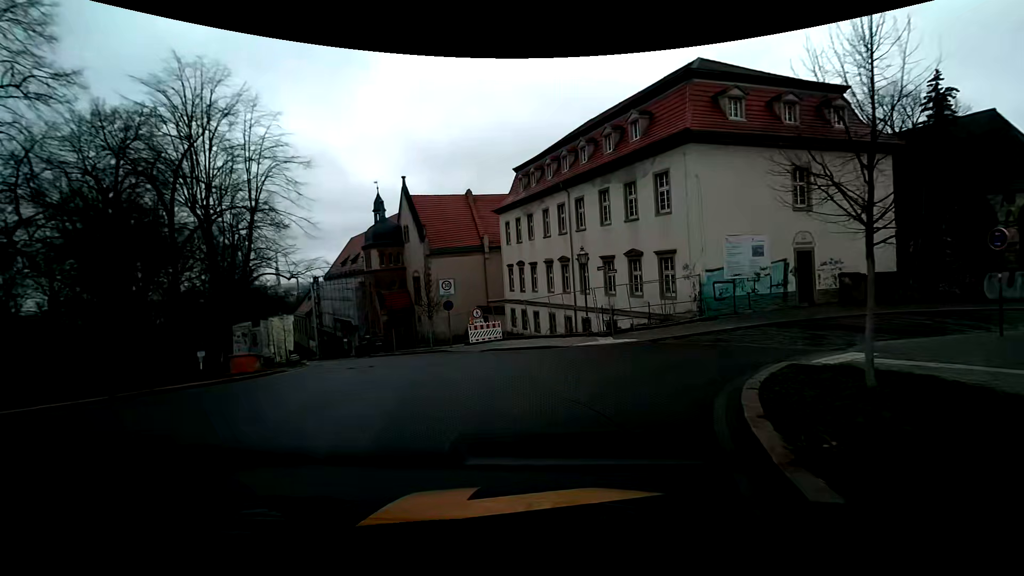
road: residential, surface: asphalt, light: Day
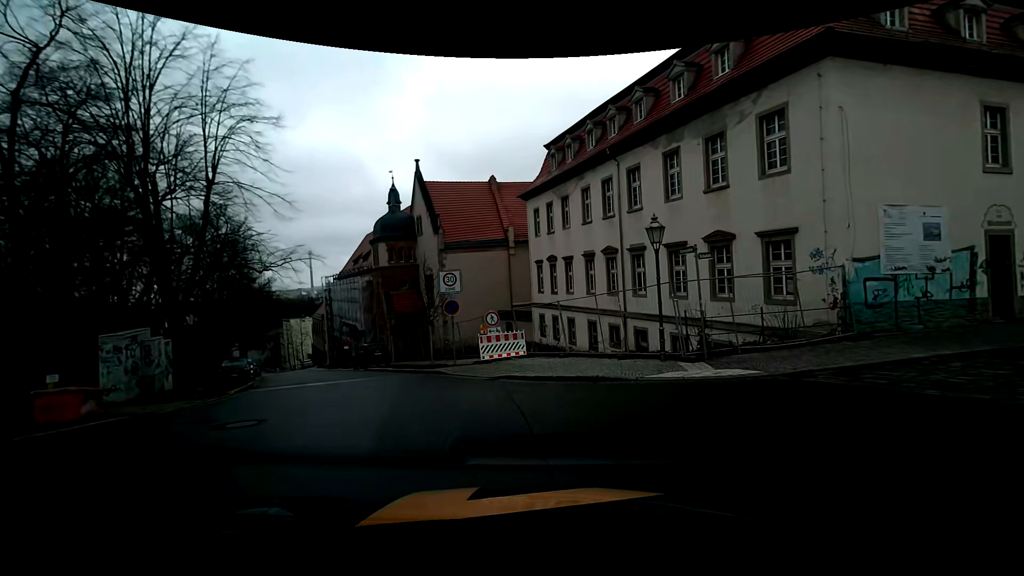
(-0.2, +7.4) m; -3°
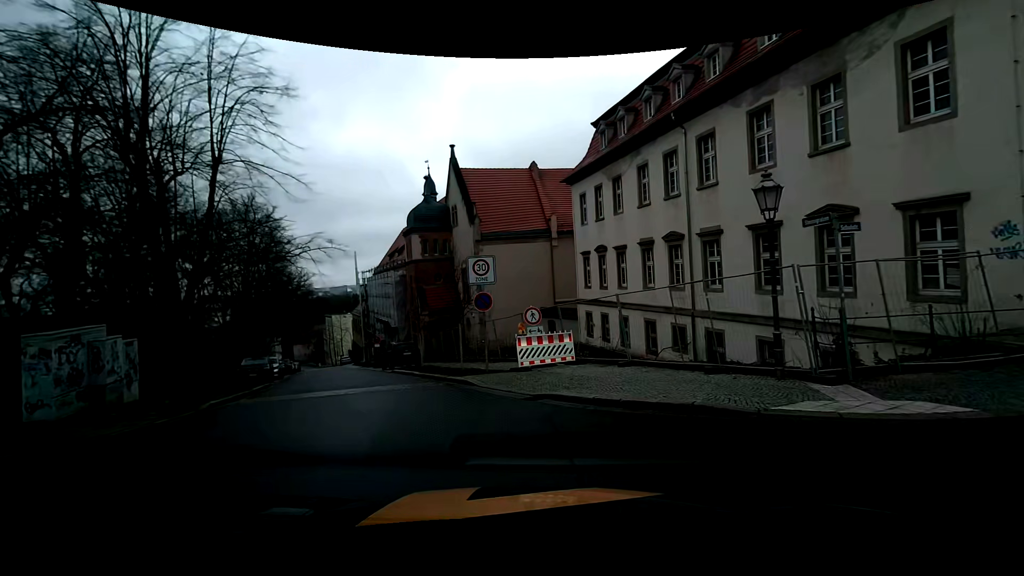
(-0.2, +3.5) m; -6°
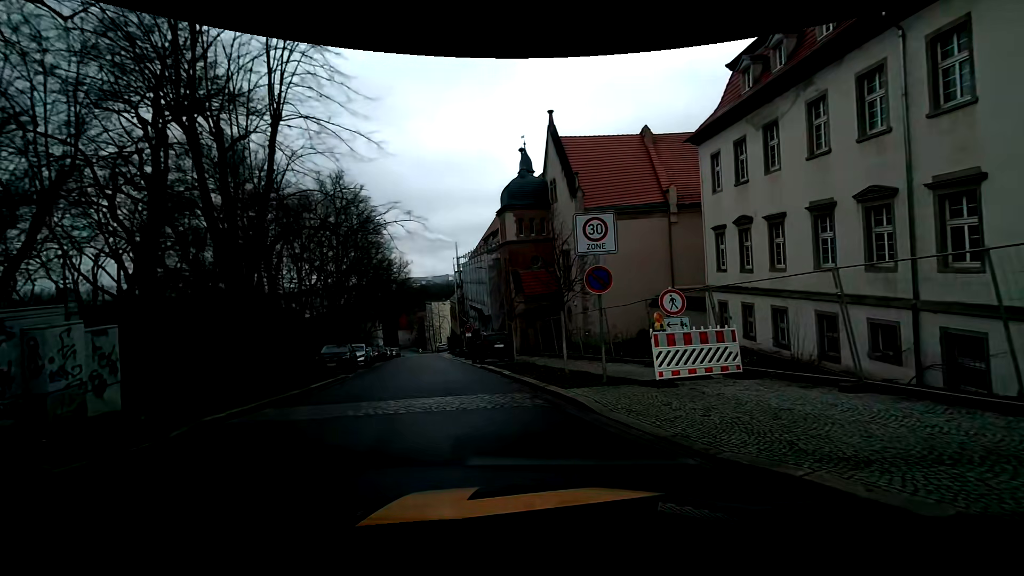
(-0.5, +5.0) m; -10°
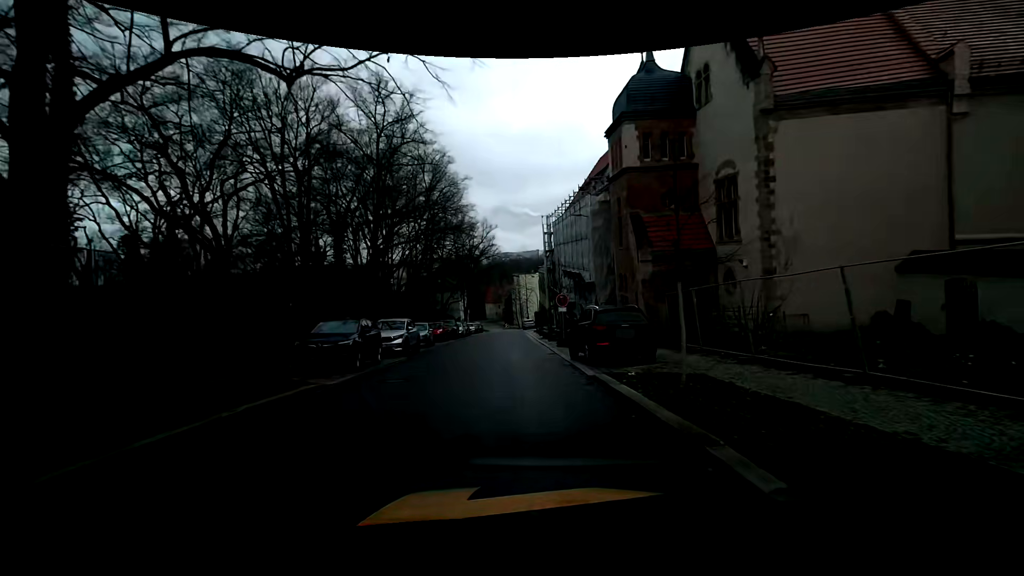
(-1.5, +12.6) m; -10°
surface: sett
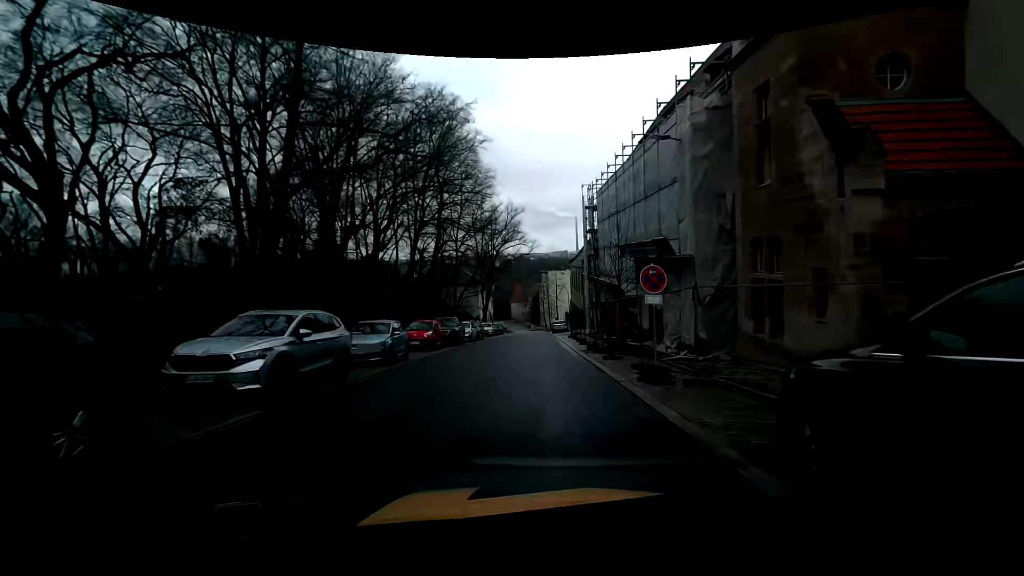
(-0.3, +13.1) m; -2°
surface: asphalt
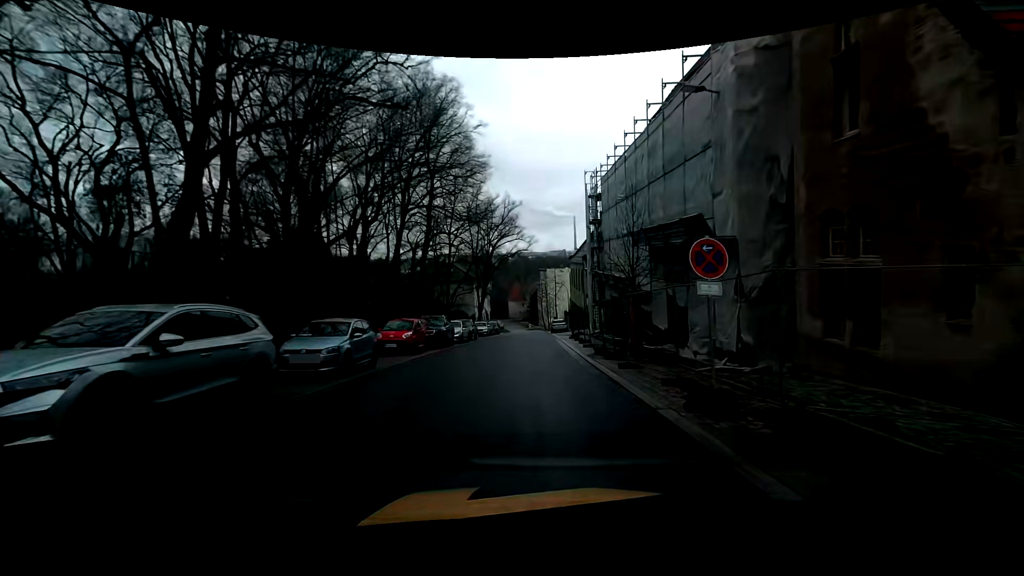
(0.0, +3.6) m; +1°
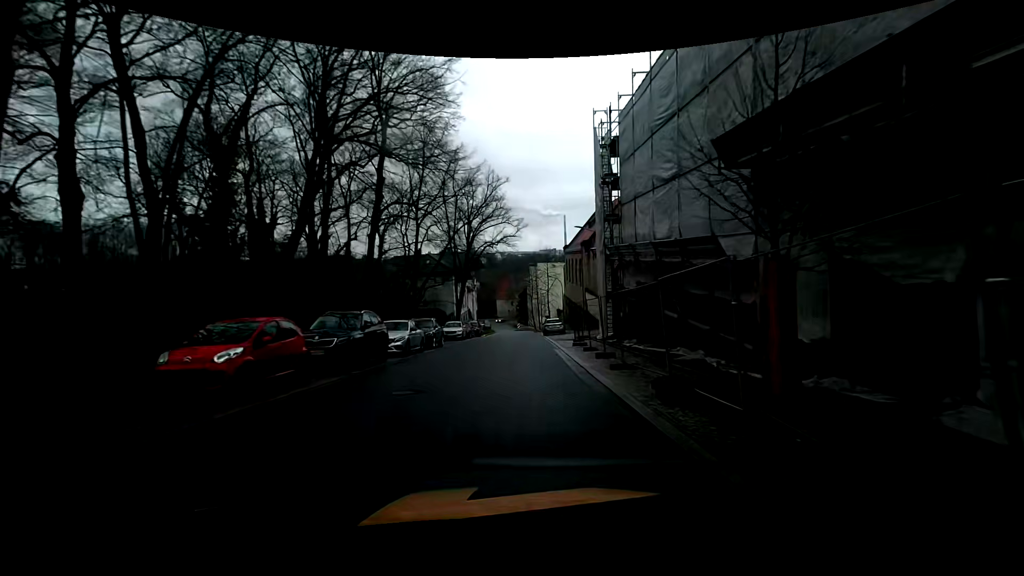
(0.0, +11.3) m; -1°
